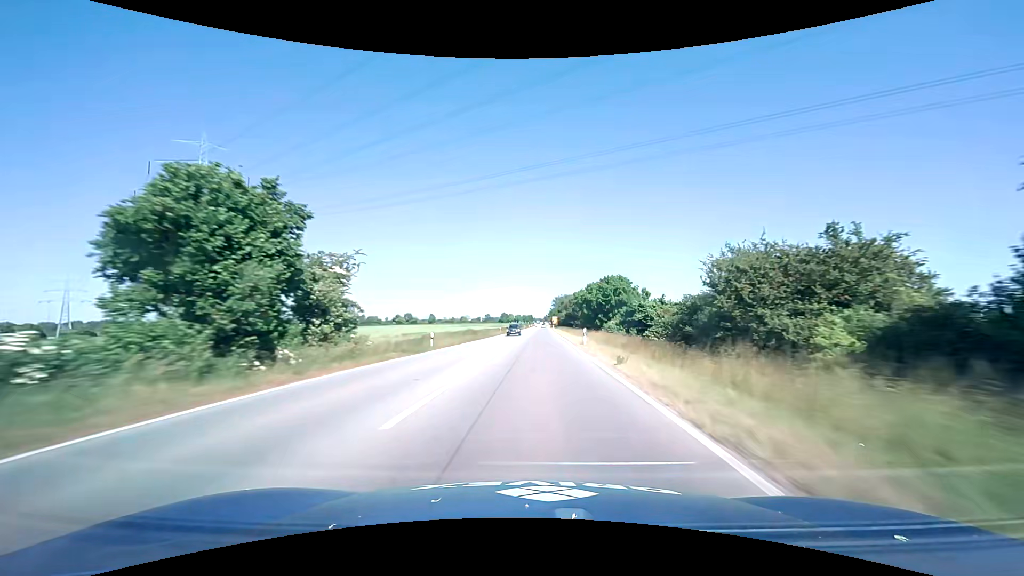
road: primary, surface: asphalt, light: Day
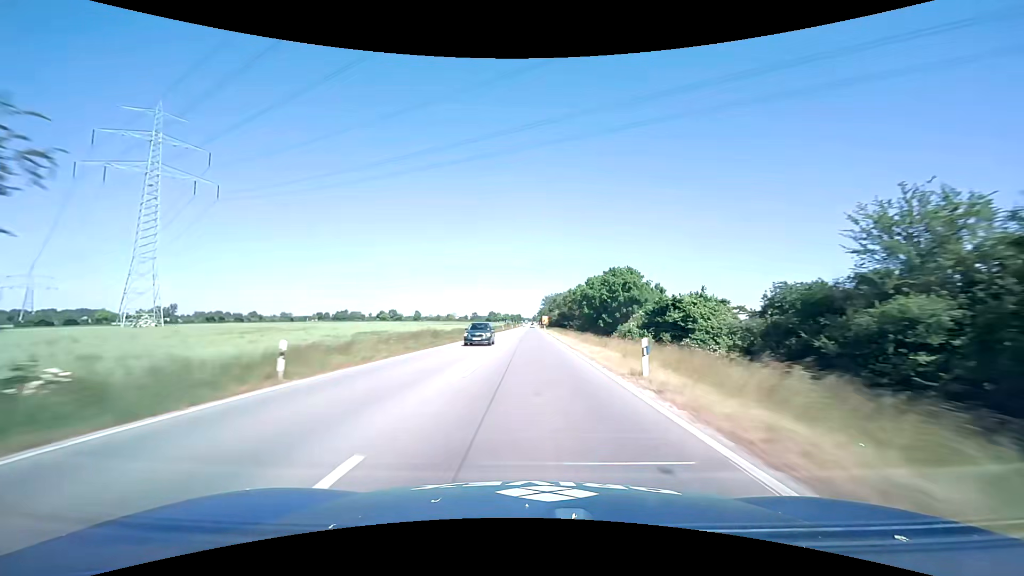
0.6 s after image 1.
(+0.2, +17.3) m; +1°
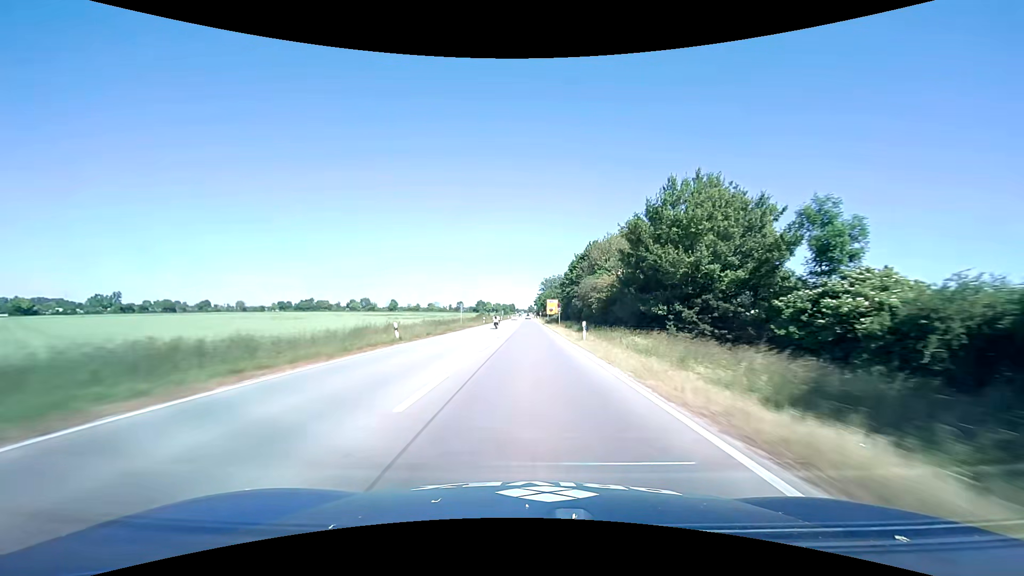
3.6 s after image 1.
(+1.1, +88.1) m; +1°
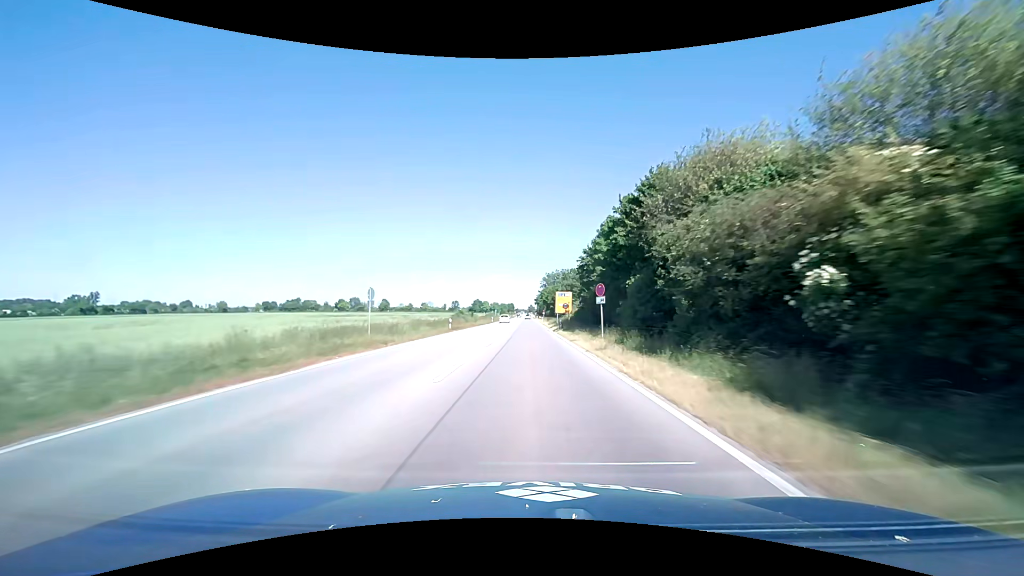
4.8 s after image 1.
(+0.1, +31.9) m; 0°
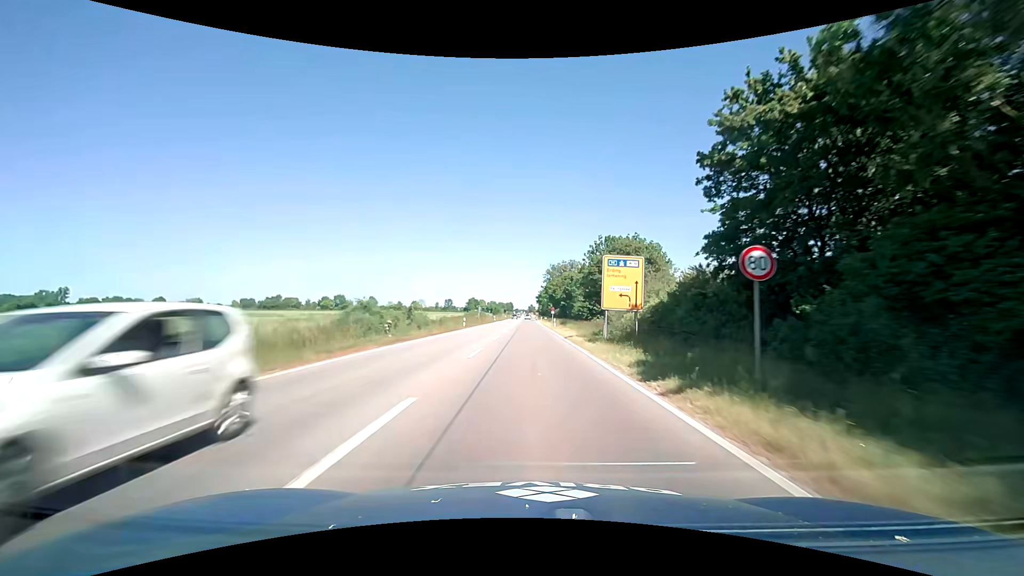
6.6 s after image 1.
(-0.1, +40.9) m; 0°
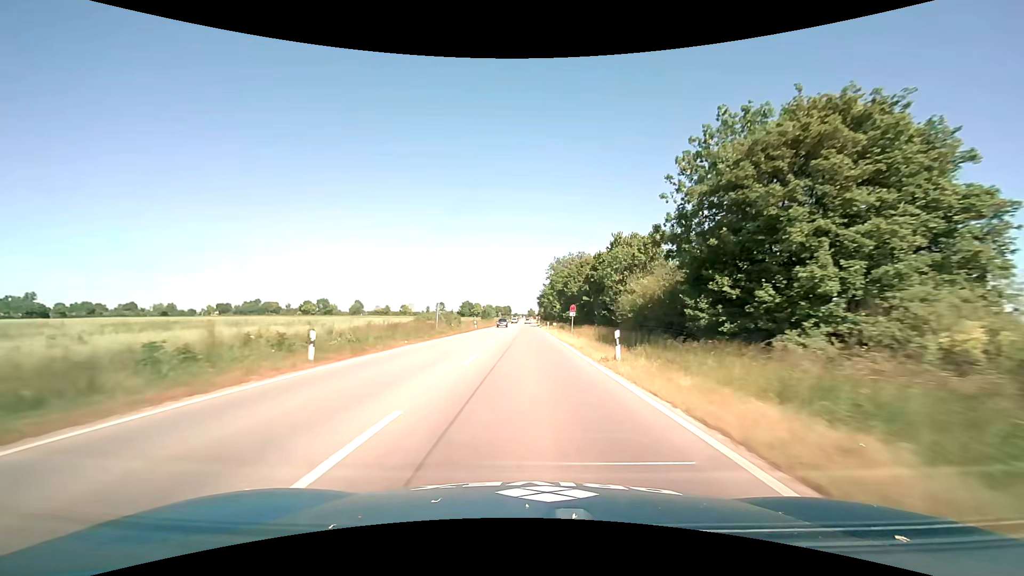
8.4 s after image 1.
(0.0, +36.0) m; 0°
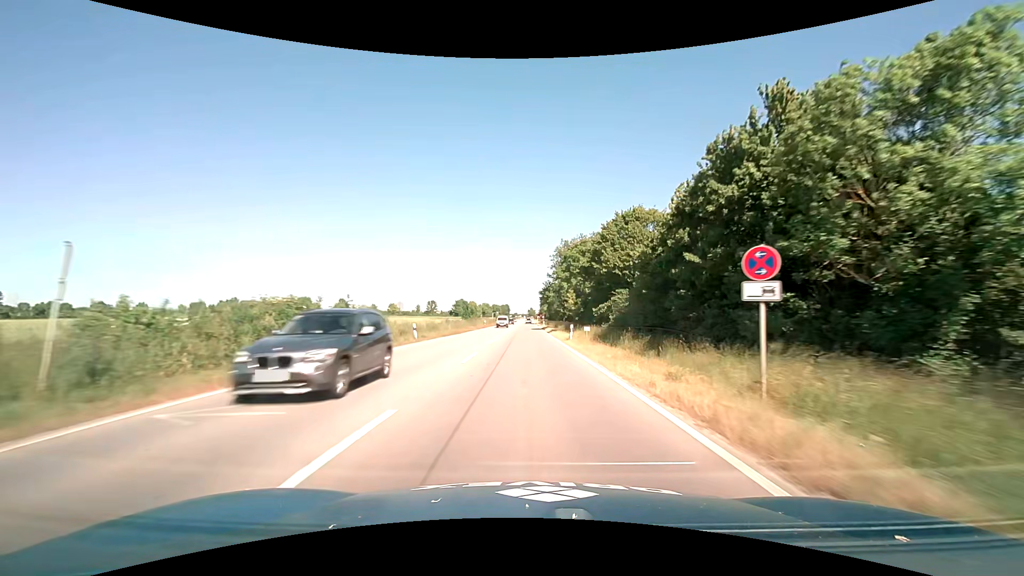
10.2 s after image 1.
(-0.1, +35.1) m; 0°
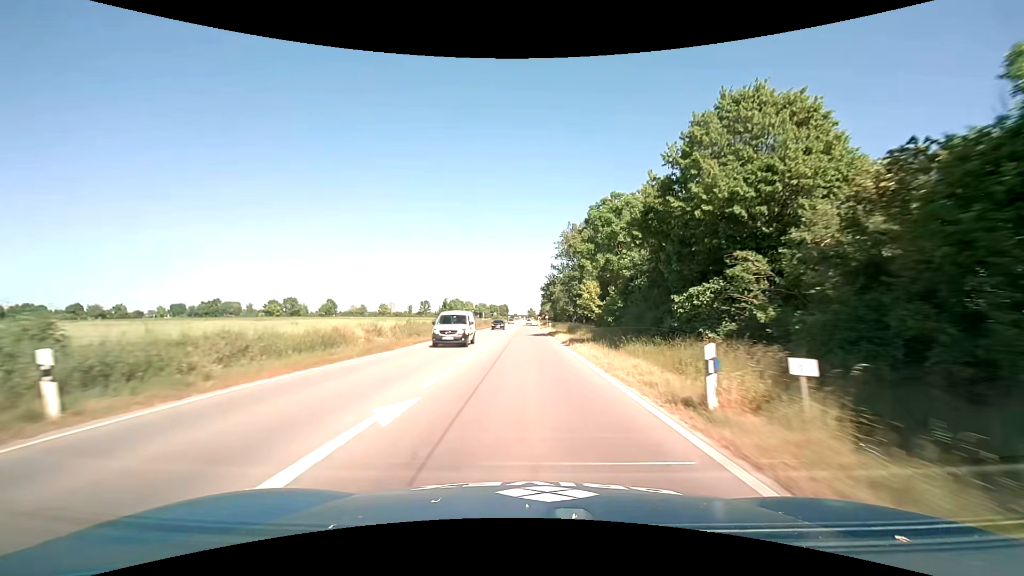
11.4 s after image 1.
(0.0, +23.1) m; 0°
(0, +10) (0, +20) (0, +30) (0, +40) (0, +50) (0, +60) (0, +70) (0, +80) (0, +90) (0, +100) m
